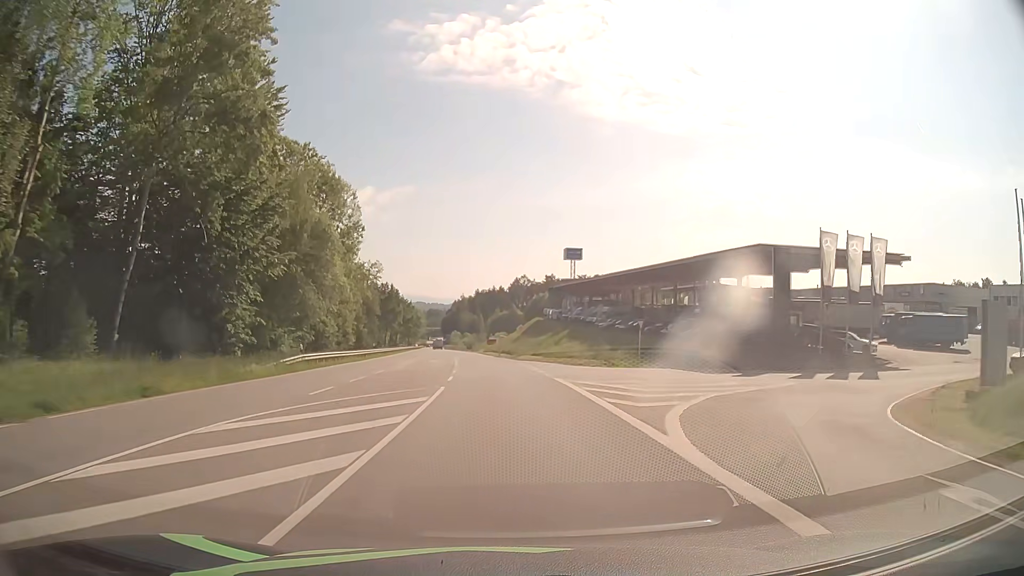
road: secondary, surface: asphalt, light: Day
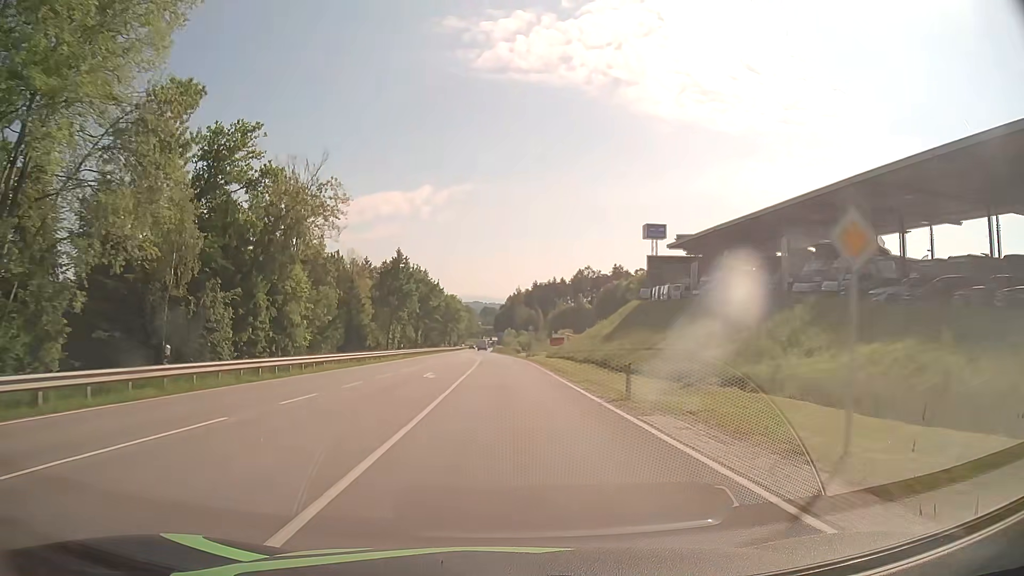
(-2.1, +50.2) m; -5°
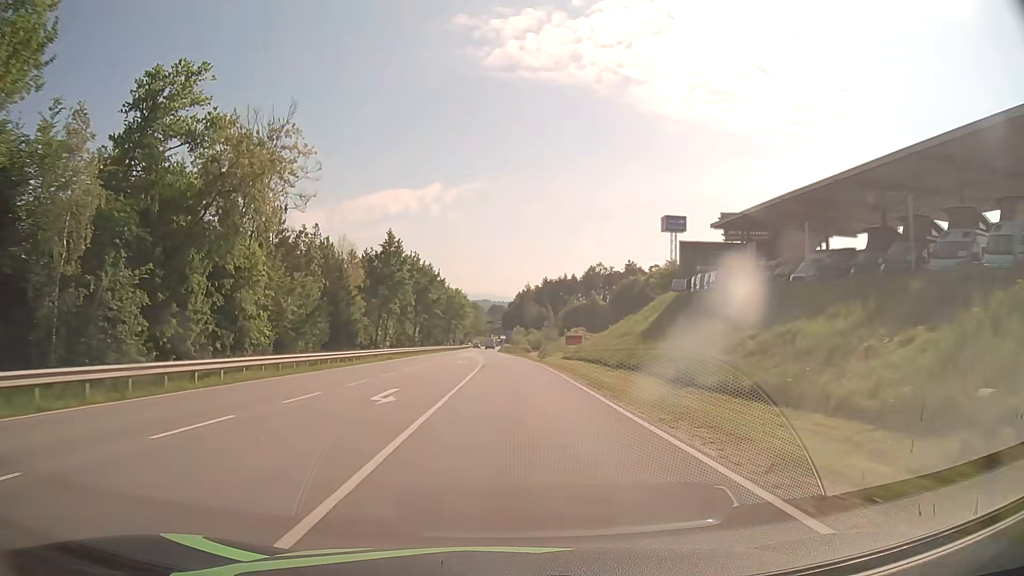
(-0.1, +12.6) m; -1°
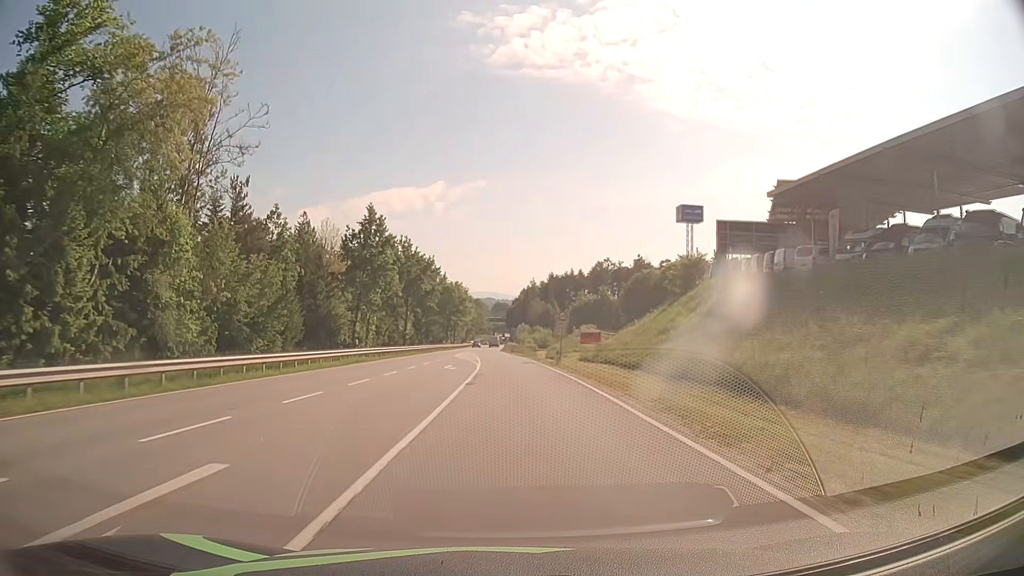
(0.0, +12.6) m; 0°
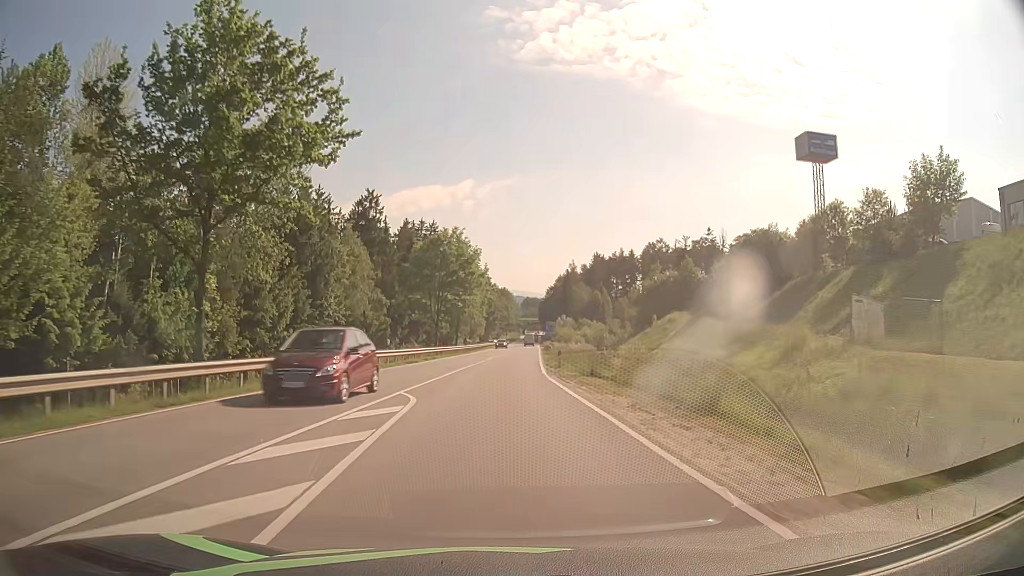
(-1.5, +61.9) m; -3°
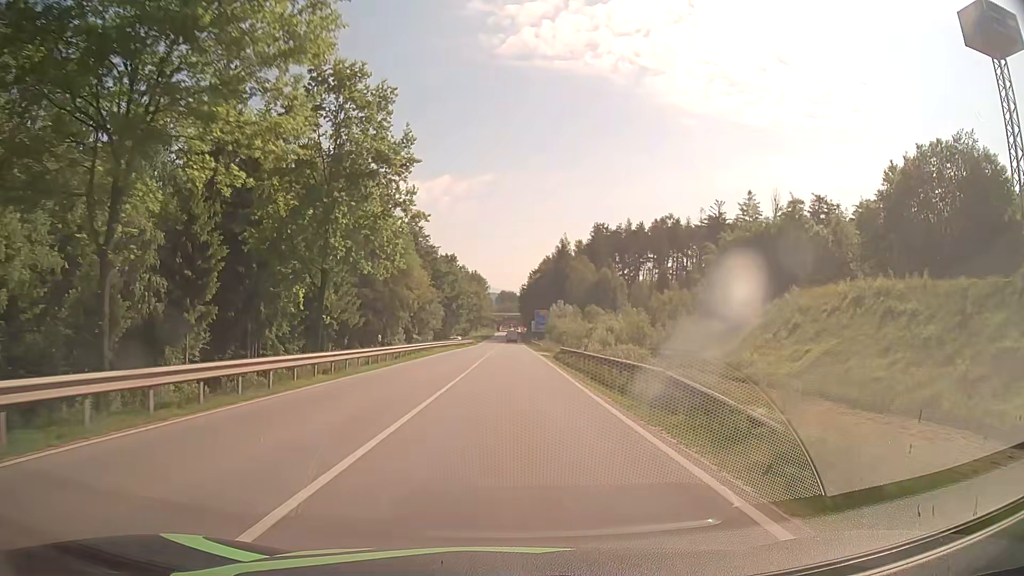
(+1.1, +56.1) m; +2°
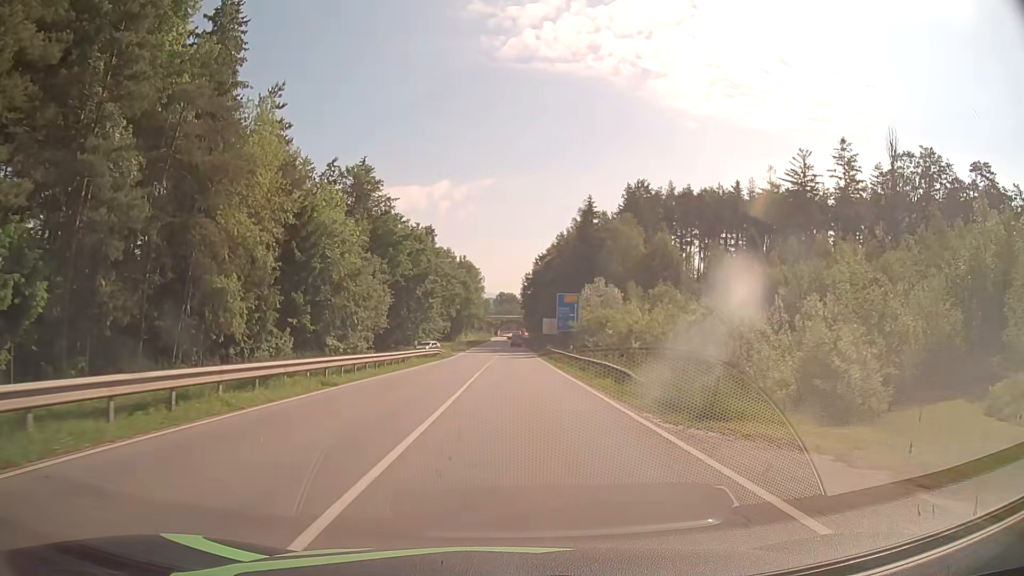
(+0.1, +49.6) m; 0°
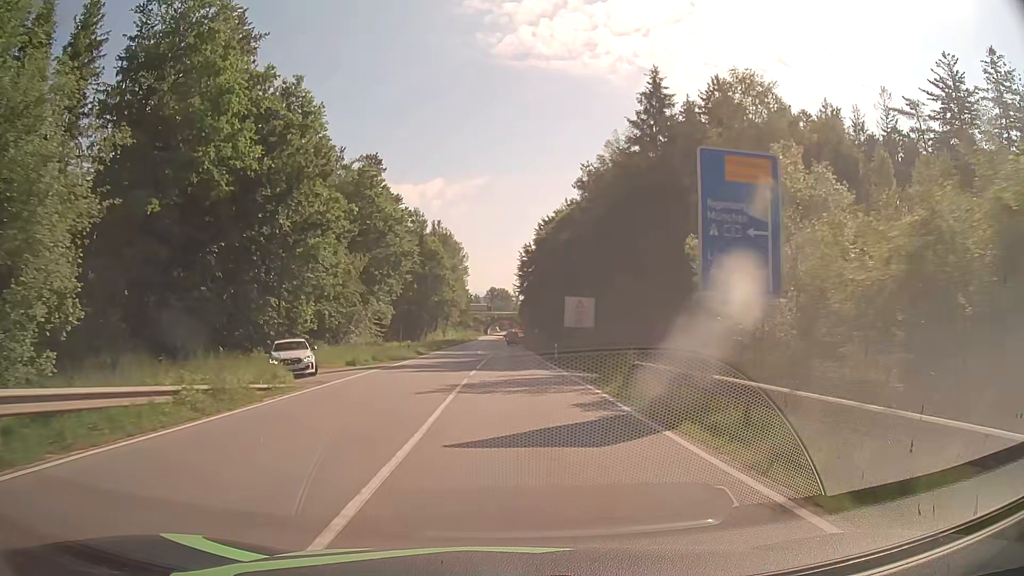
(+0.2, +46.7) m; +1°
(0, +10) (0, +20) (0, +30) (0, +40) (0, +50) (0, +60) (+1, +70) (+1, +80) (+1, +90) (+1, +100) m
